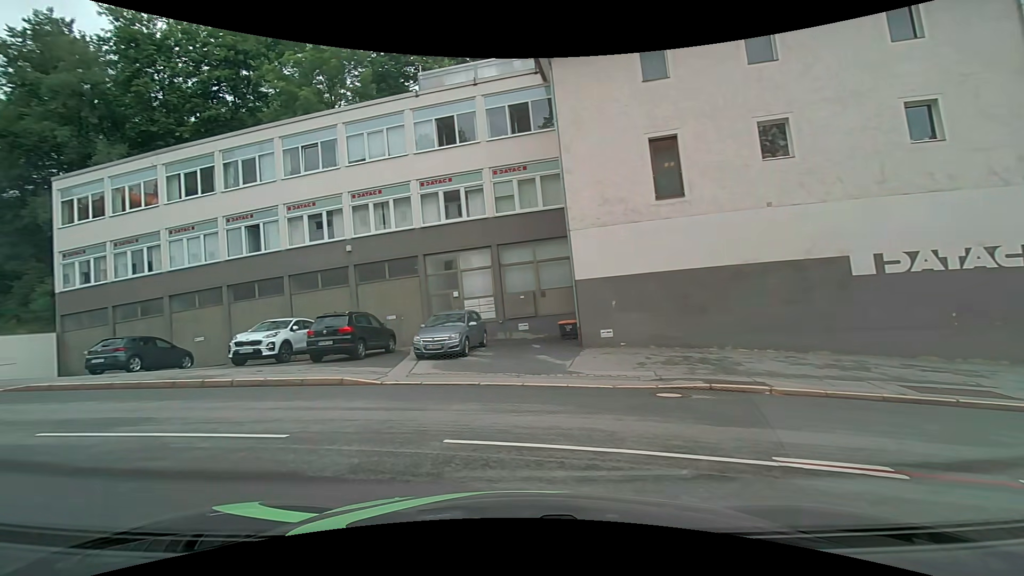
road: residential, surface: asphalt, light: Day
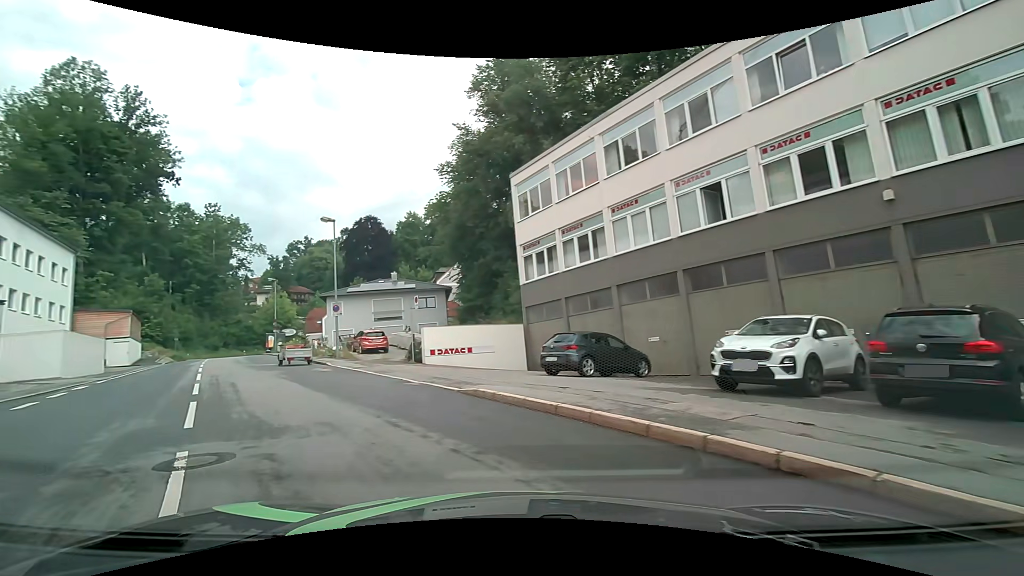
(-4.1, +7.7) m; -47°
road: tertiary
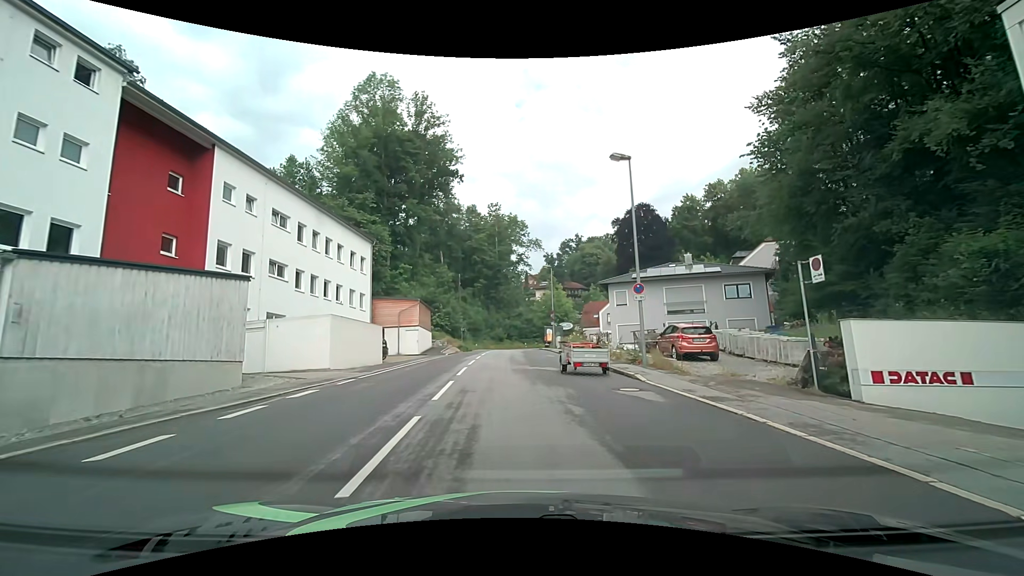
(-4.2, +10.5) m; -31°
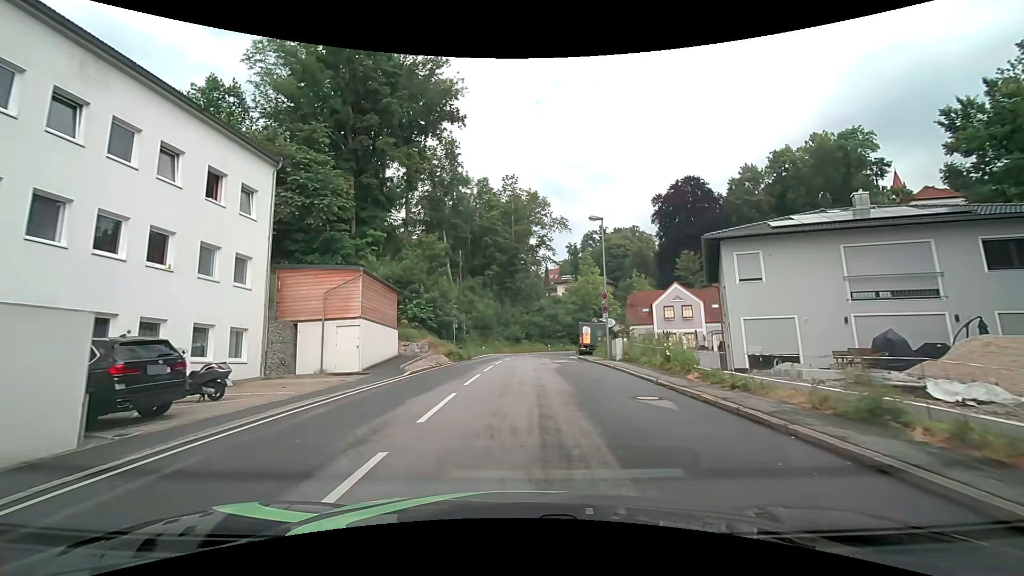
(-0.4, +20.7) m; -3°
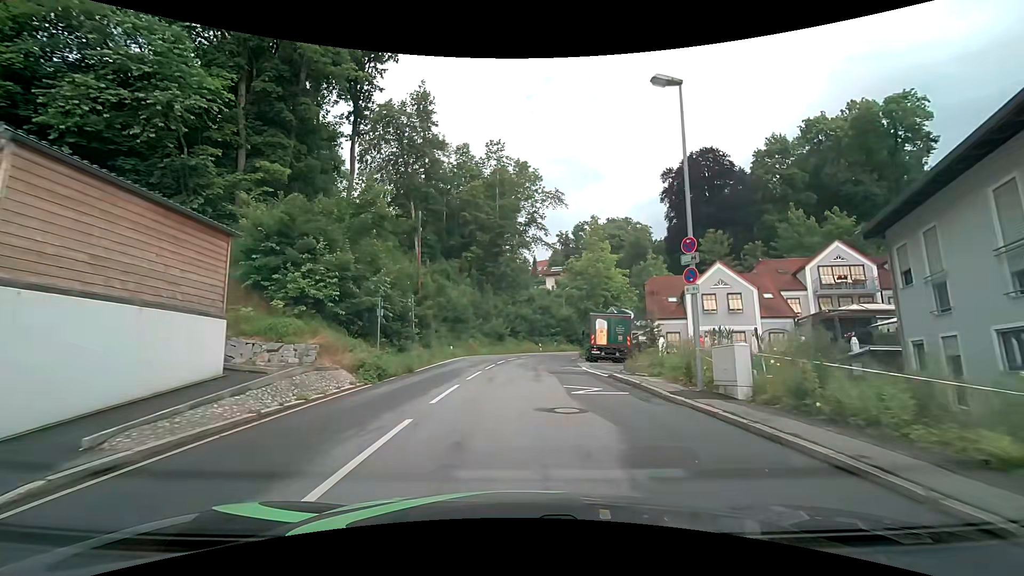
(+0.4, +15.9) m; +2°
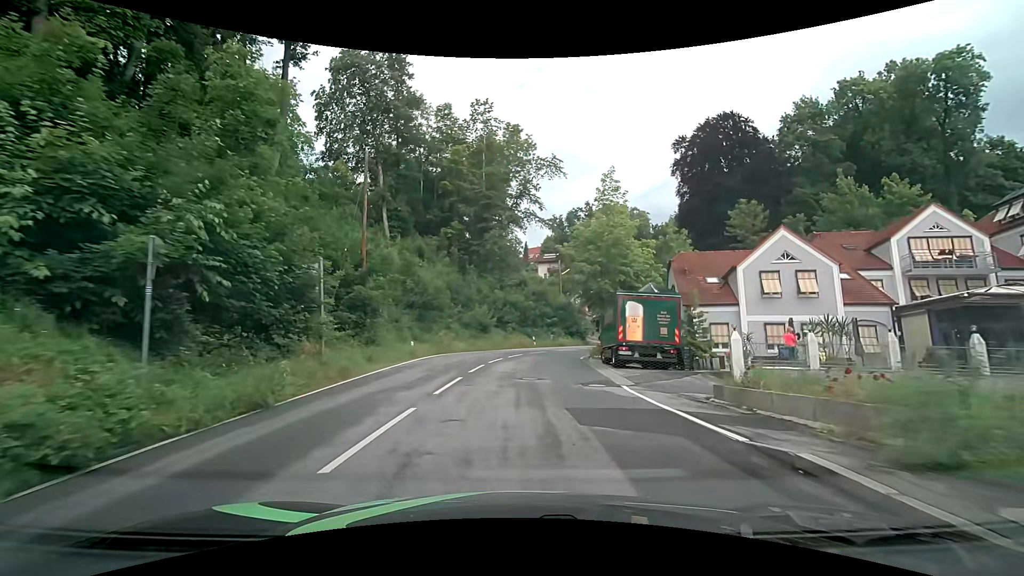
(+0.2, +11.4) m; +2°
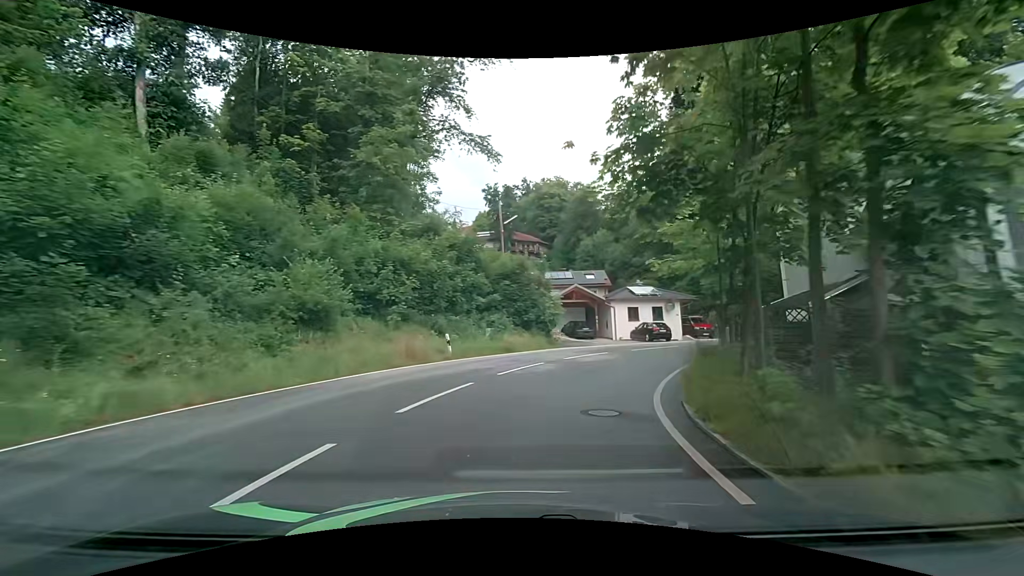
(+1.4, +26.9) m; +8°
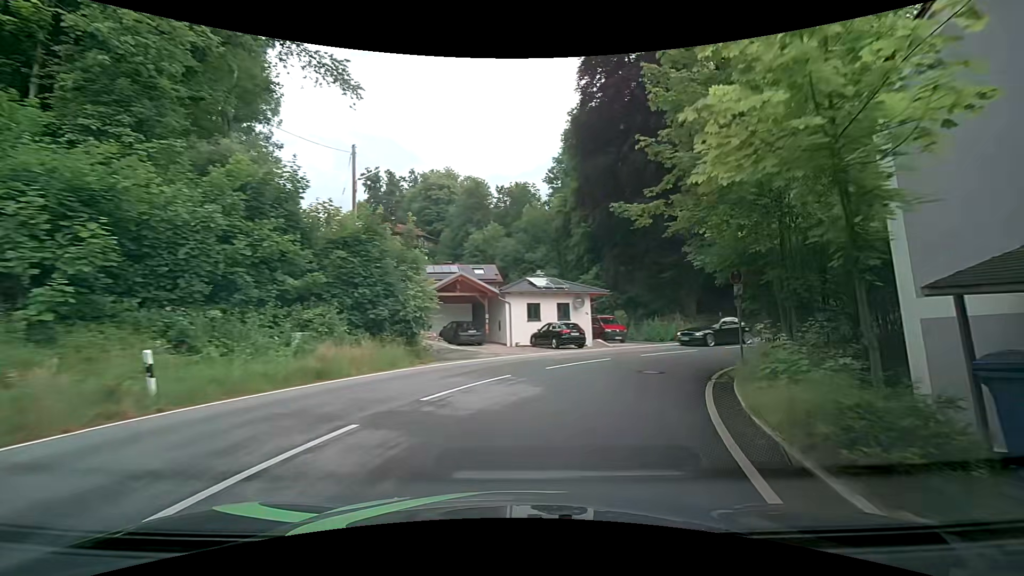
(+0.9, +10.8) m; +12°
(+1, +10) (+6, +19) (+13, +25) (+23, +28) (+33, +27) (+41, +22) (+48, +15) (+50, +5) (+50, -5) (+49, -15) m
